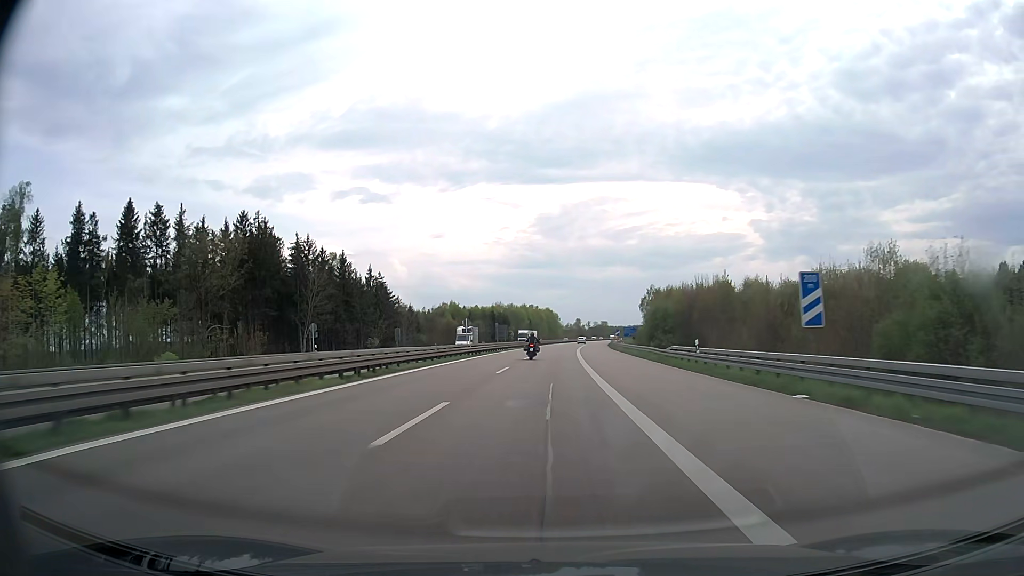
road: motorway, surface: asphalt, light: Day
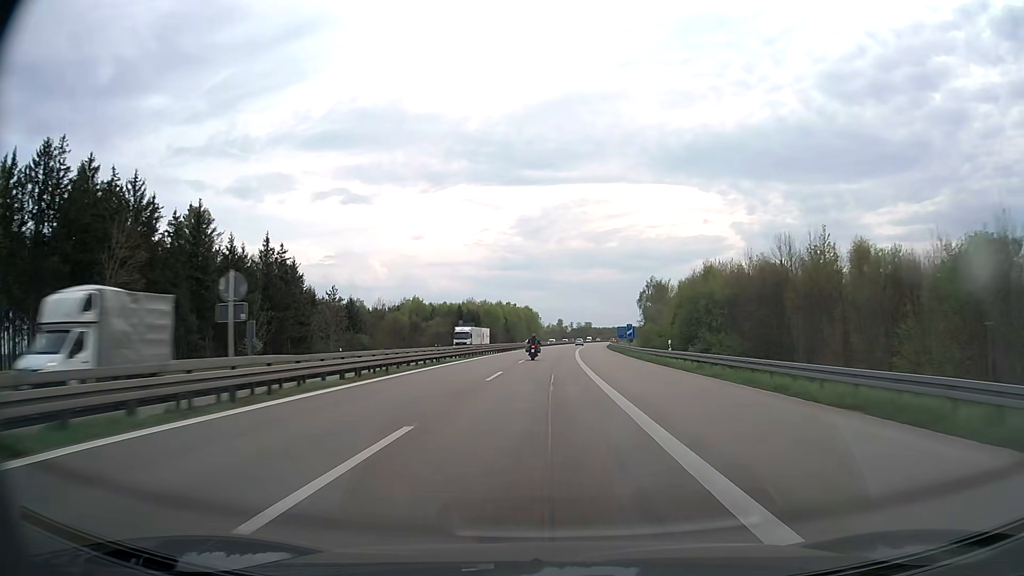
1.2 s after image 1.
(+0.5, +39.8) m; +2°
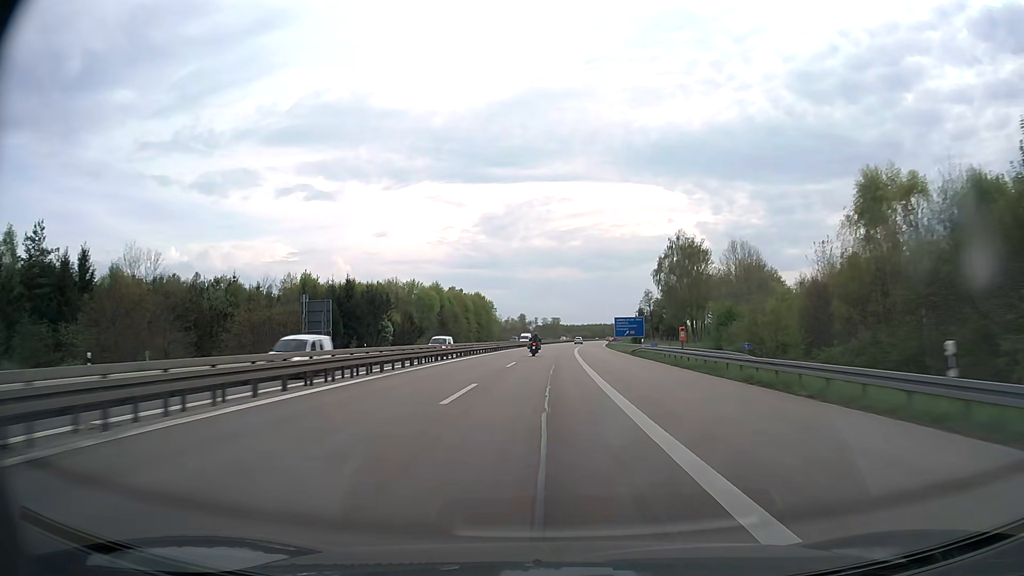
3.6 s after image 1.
(+2.2, +80.7) m; +3°
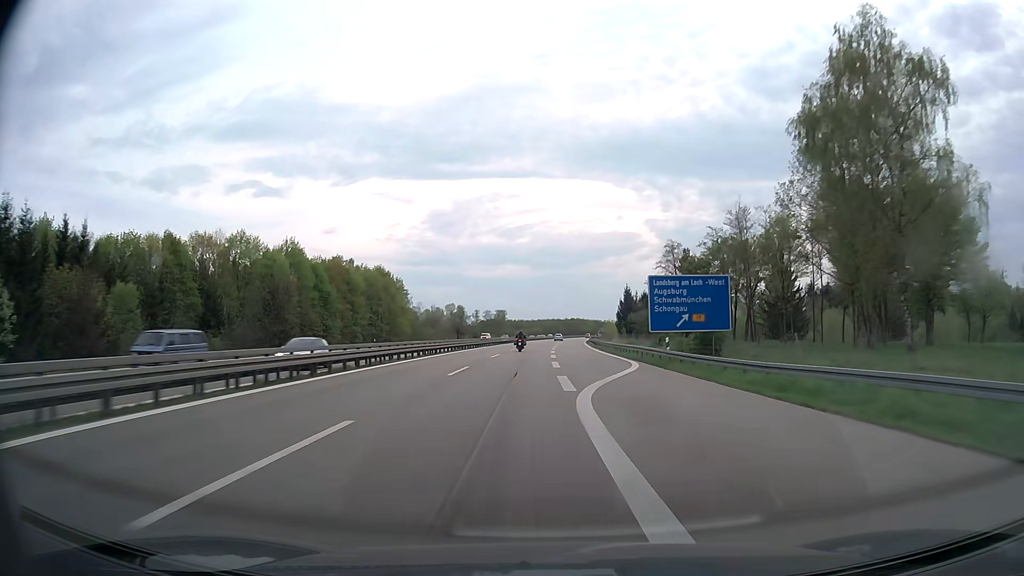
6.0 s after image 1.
(+2.7, +80.8) m; +4°
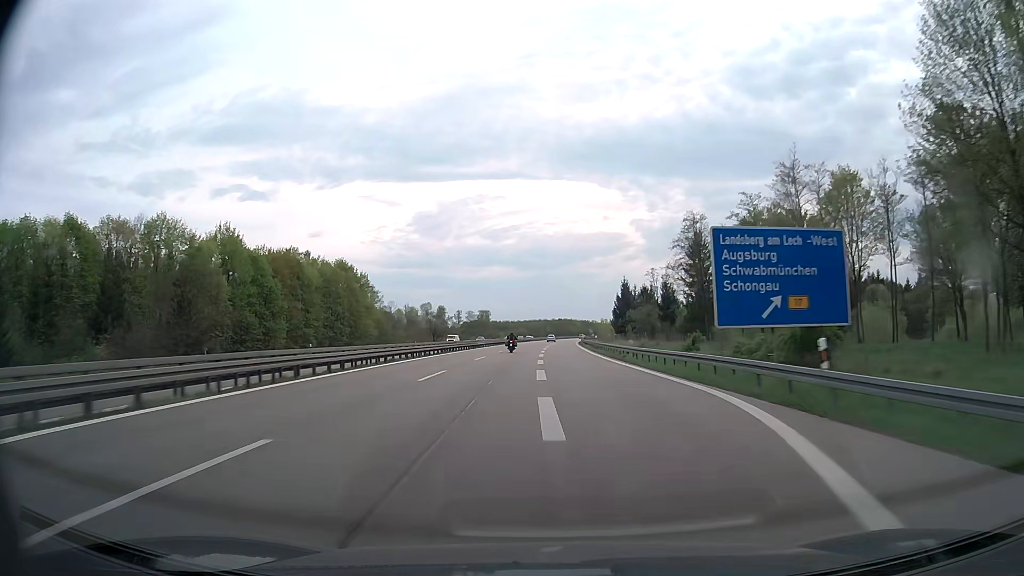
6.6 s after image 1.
(+0.2, +19.7) m; +1°
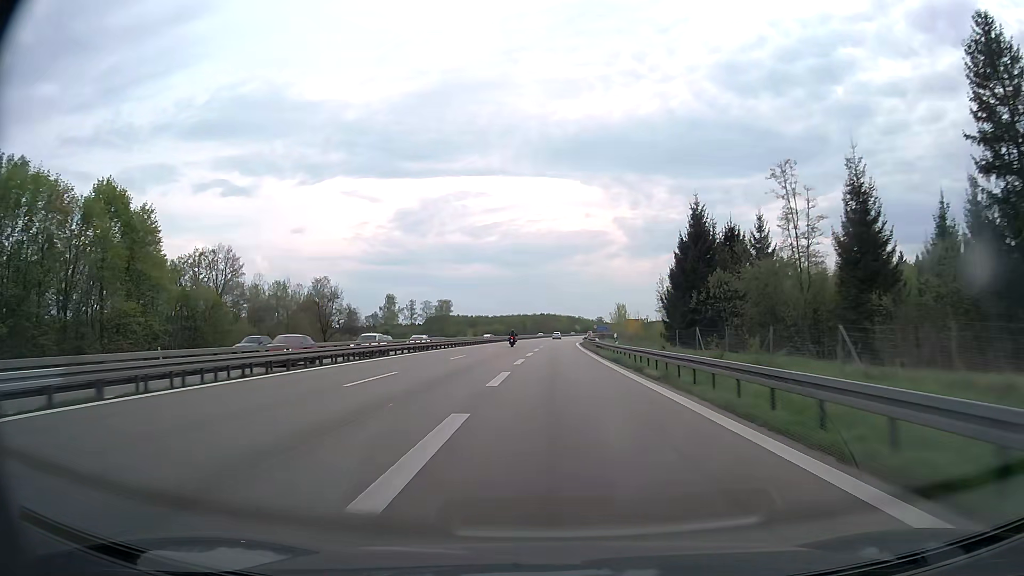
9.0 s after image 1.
(+1.3, +74.8) m; +2°
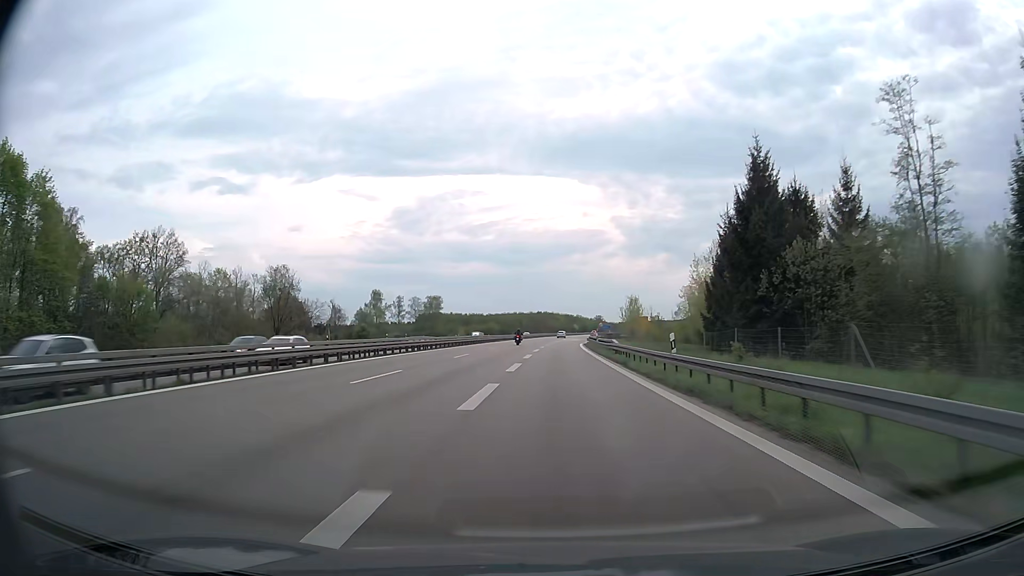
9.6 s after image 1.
(0.0, +17.3) m; 0°
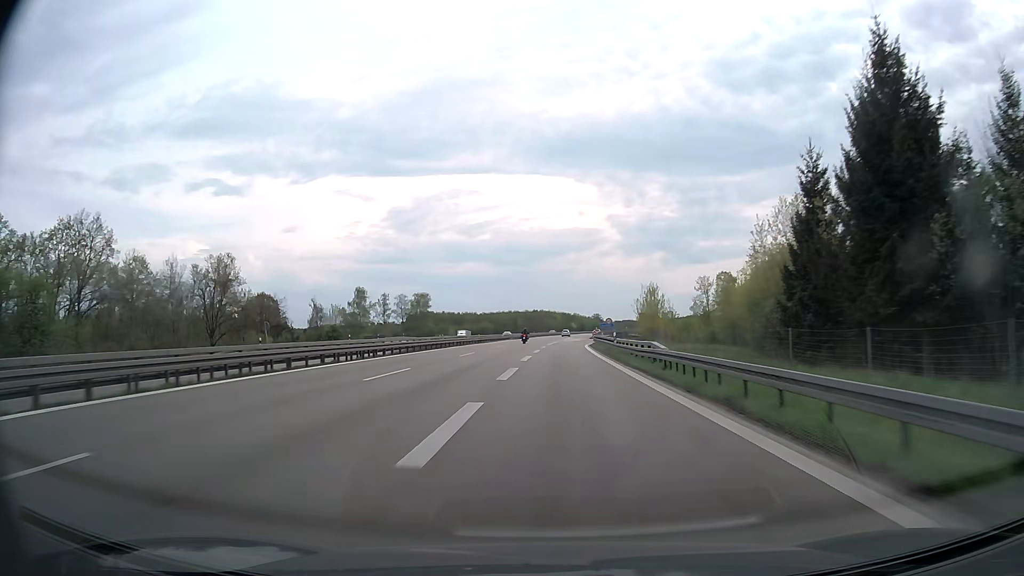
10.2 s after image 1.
(0.0, +16.7) m; 0°
(0, +10) (0, +20) (0, +30) (+1, +40) (+1, +50) (+1, +60) (+2, +70) (+4, +80) (+5, +90) (+7, +100) m
